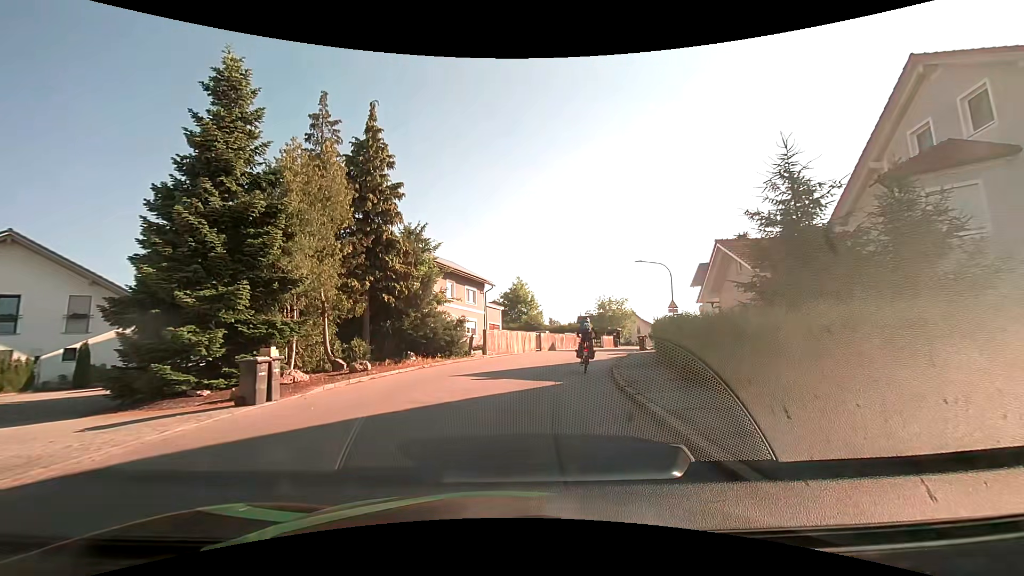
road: tertiary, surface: asphalt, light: Day
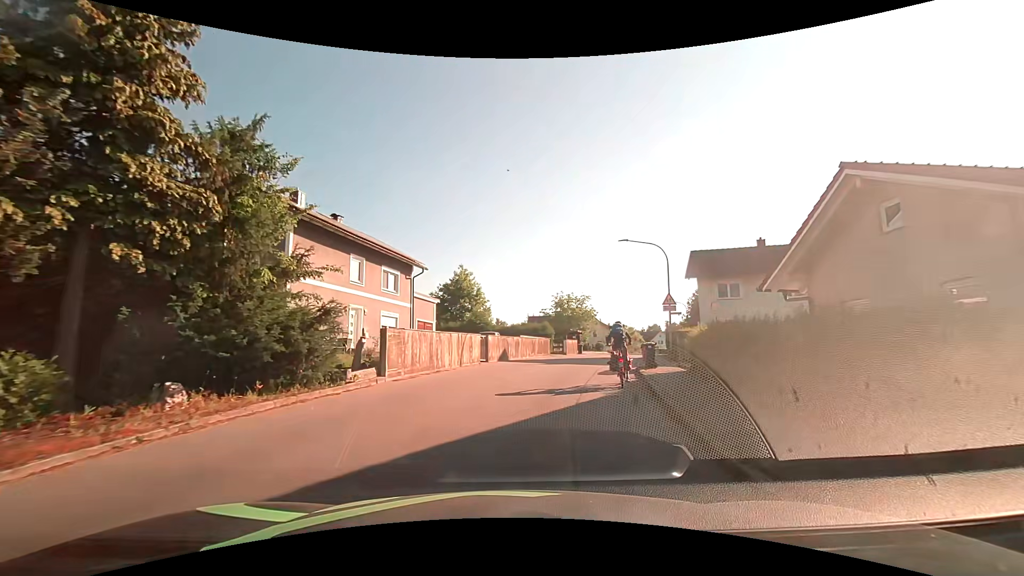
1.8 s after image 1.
(+0.5, +11.9) m; +6°
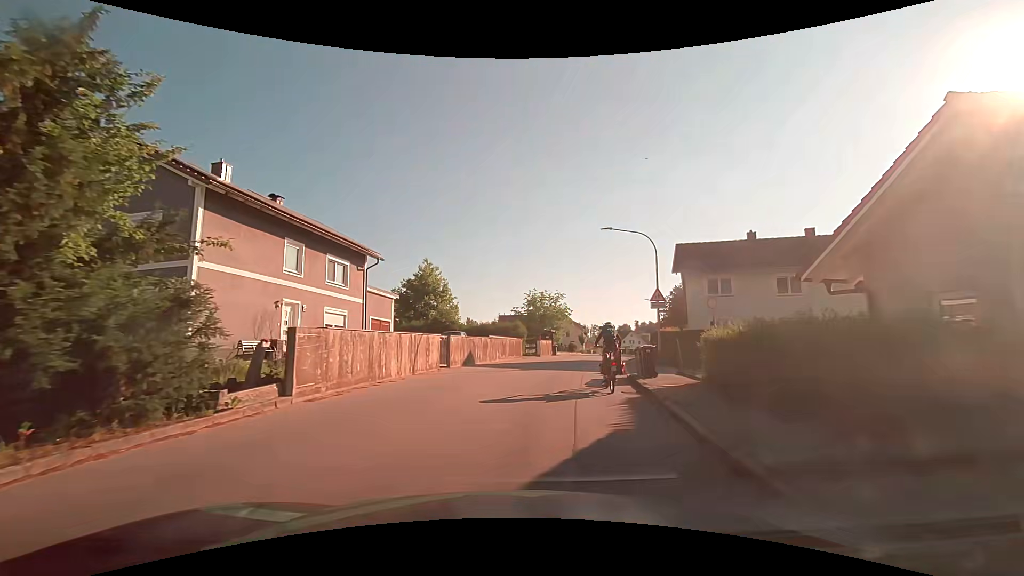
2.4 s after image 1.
(+0.1, +3.9) m; +4°
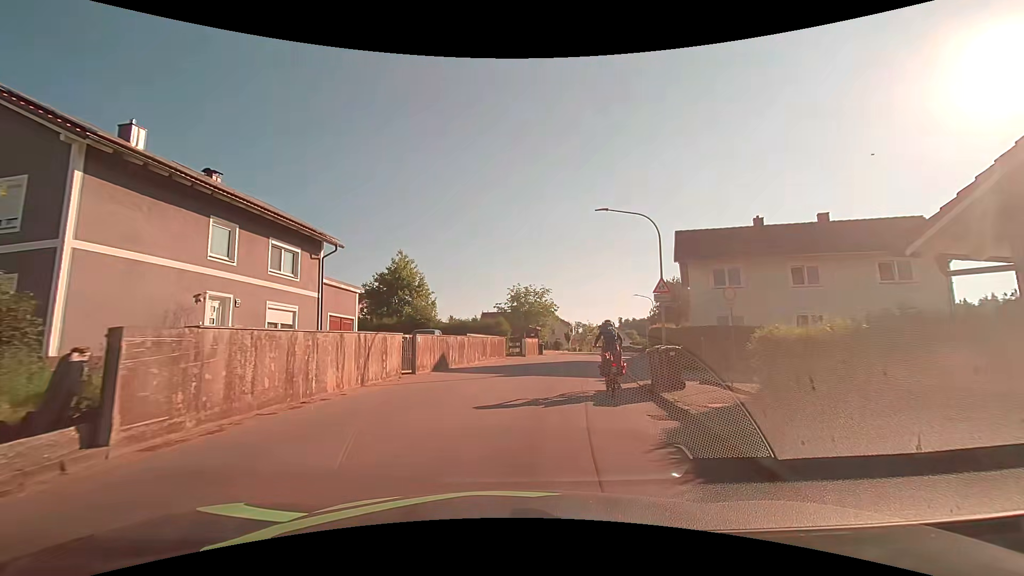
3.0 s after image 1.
(+0.1, +3.8) m; +2°
